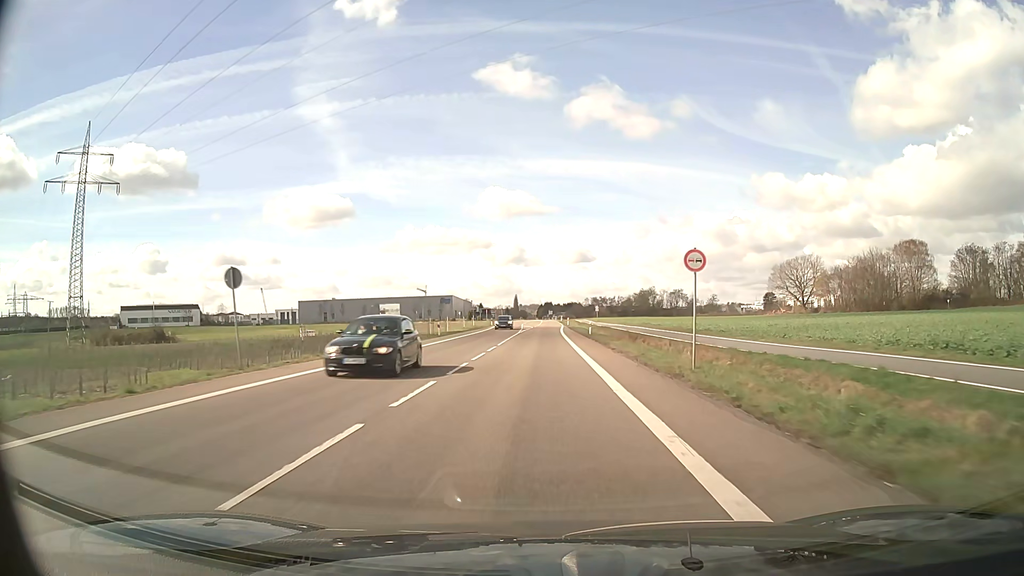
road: secondary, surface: asphalt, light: Day
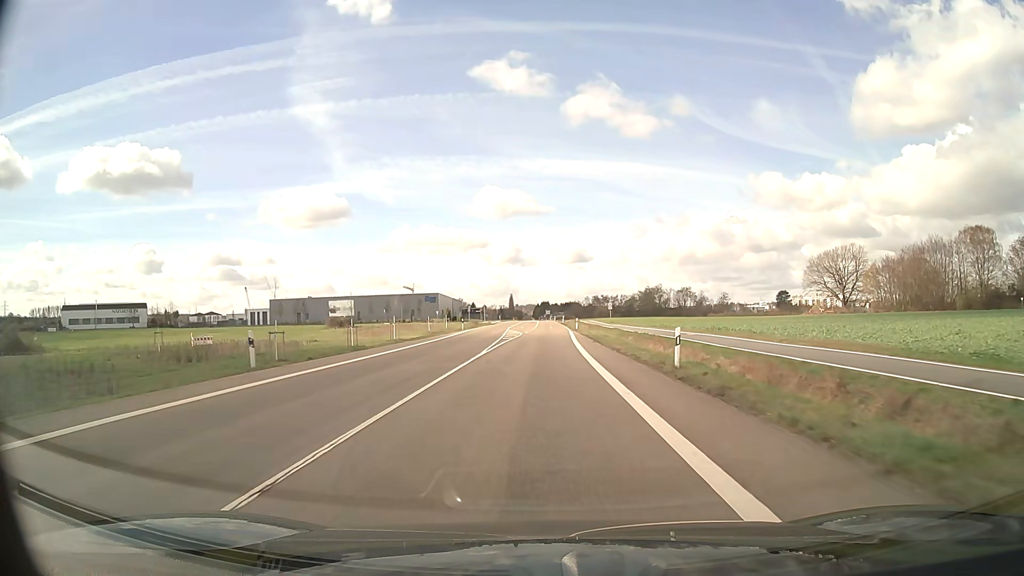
(0.0, +33.8) m; 0°
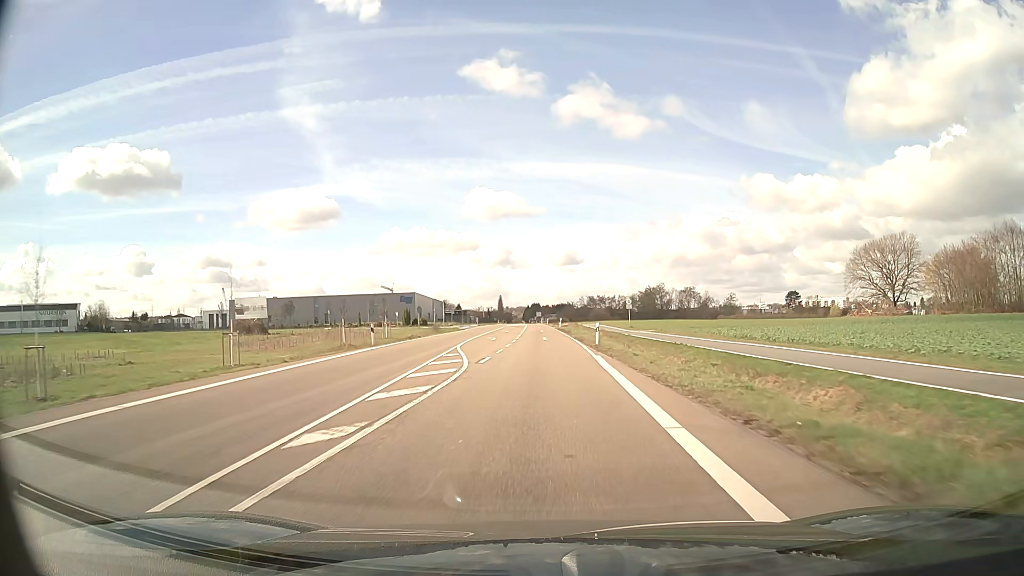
(+0.2, +33.7) m; +1°
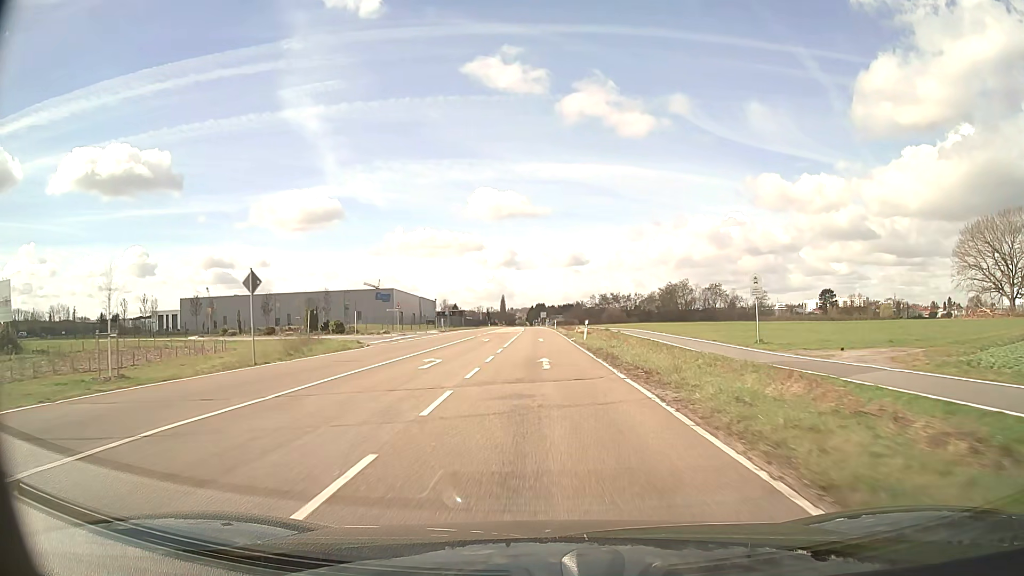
(0.0, +45.0) m; 0°
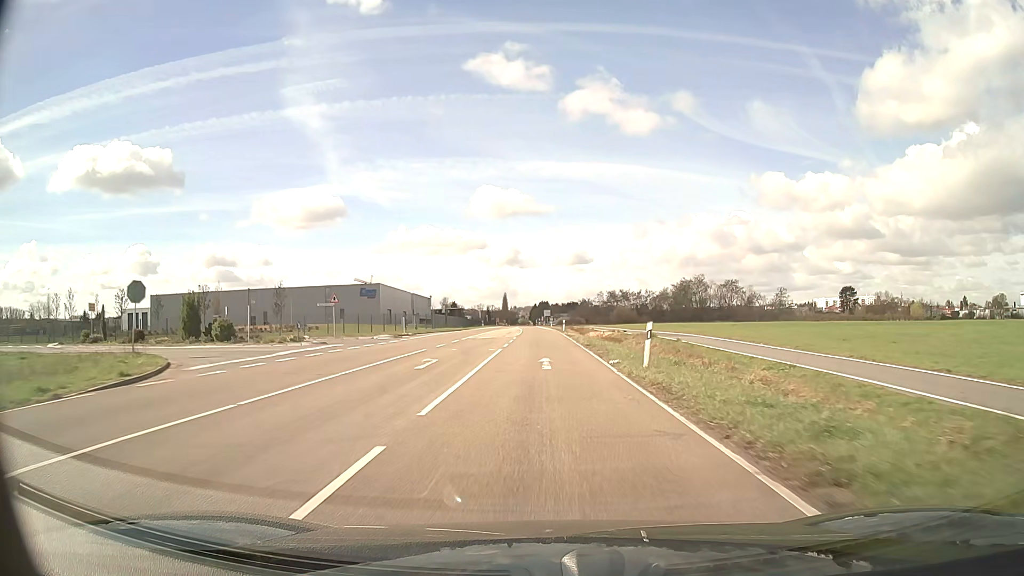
(-0.1, +22.5) m; 0°
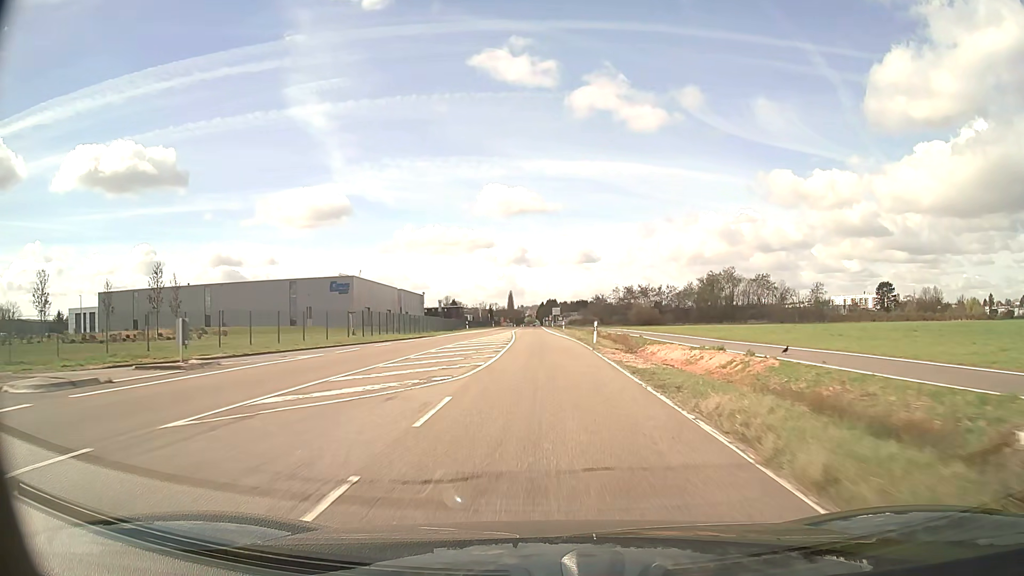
(-0.1, +33.8) m; -1°
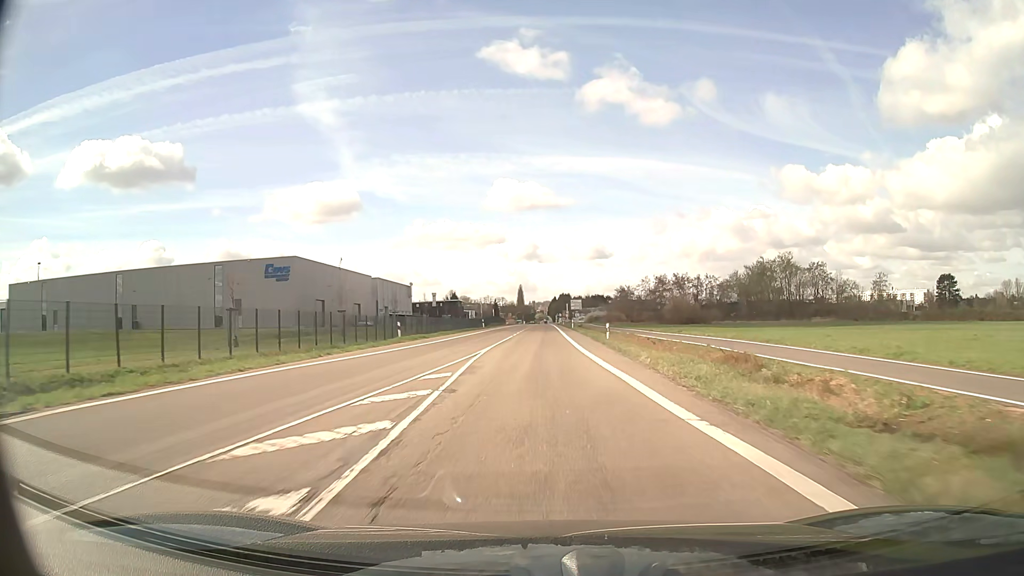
(-0.3, +45.1) m; -1°
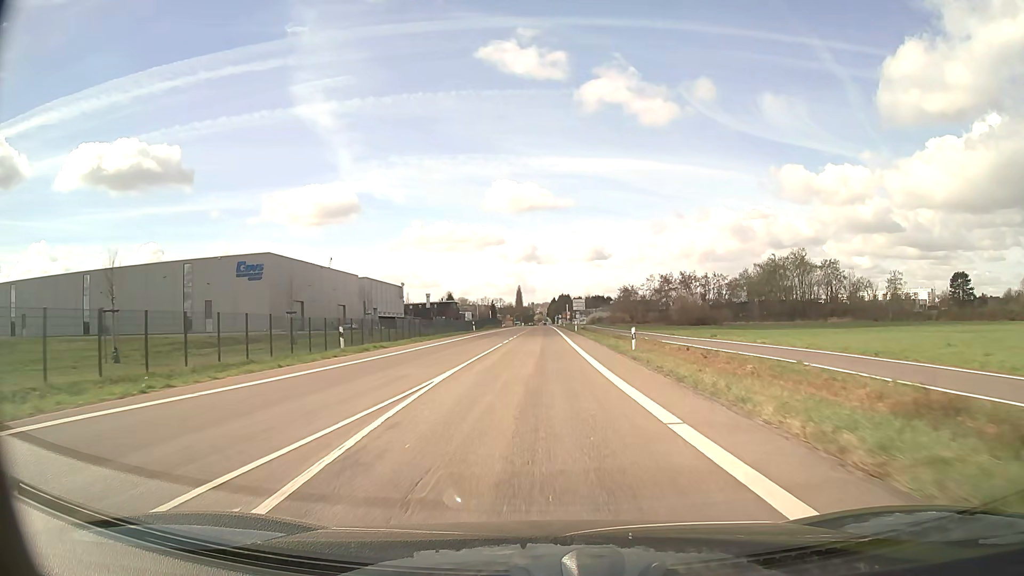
(0.0, +11.1) m; 0°
(0, +10) (0, +20) (0, +30) (0, +40) (0, +50) (0, +60) (0, +70) (0, +80) (0, +90) (0, +100) m
